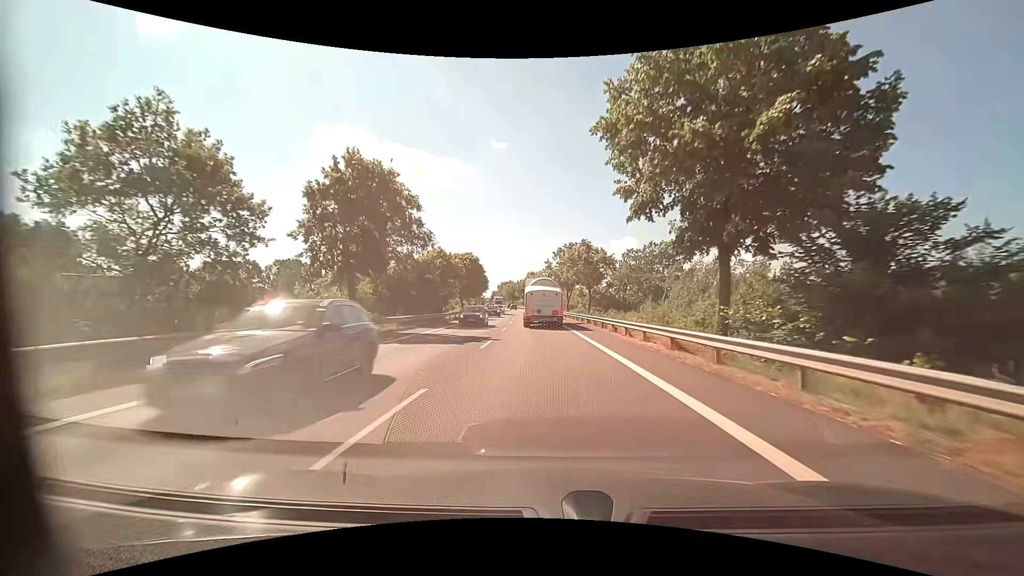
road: primary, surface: asphalt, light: Day
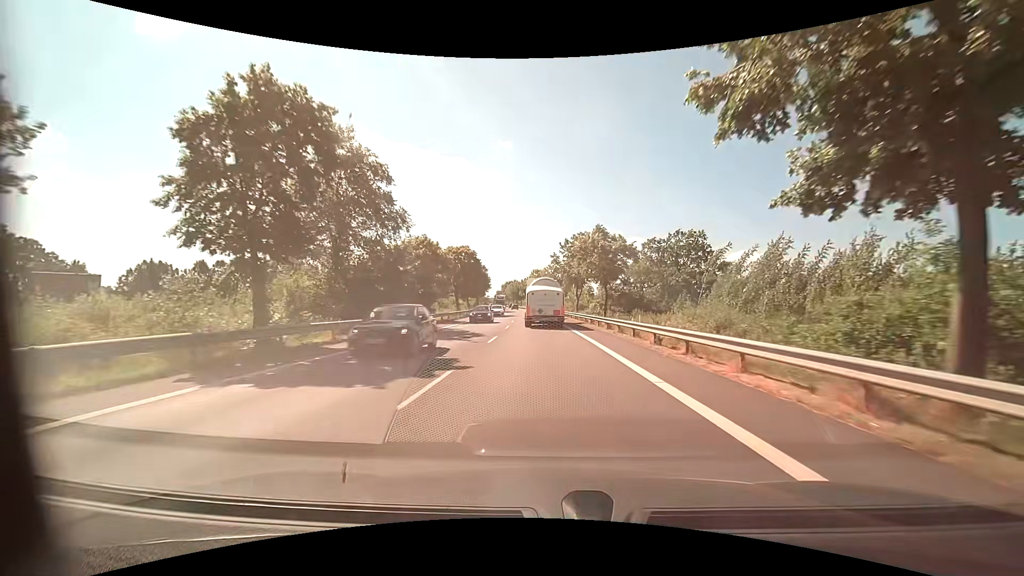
(0.0, +9.6) m; -1°
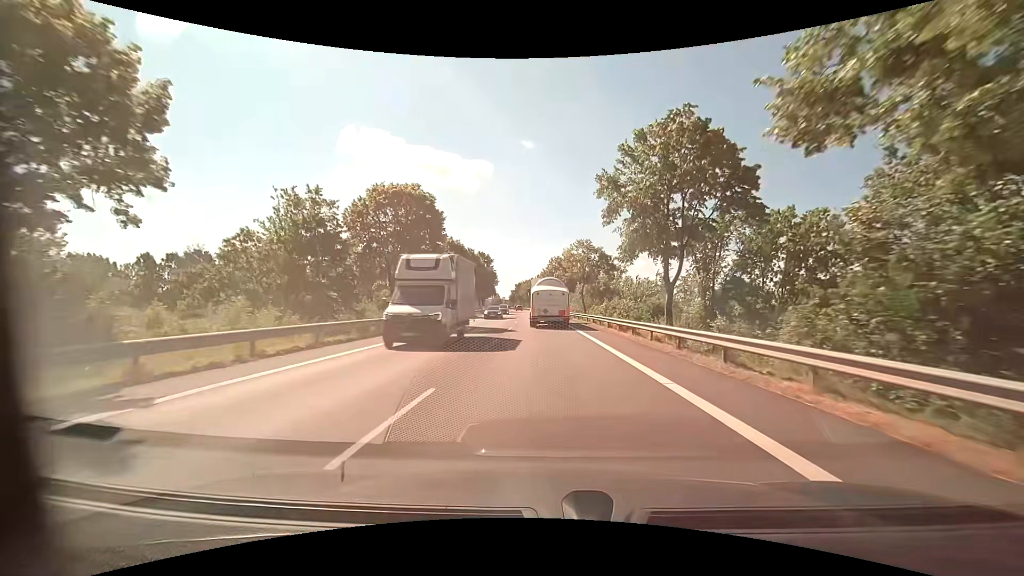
(-0.8, +38.6) m; -2°
(0, +10) (0, +20) (0, +30) (-1, +40) (-1, +50) (-1, +60) (-2, +70) (-2, +80) (-3, +90) (-4, +100) m
